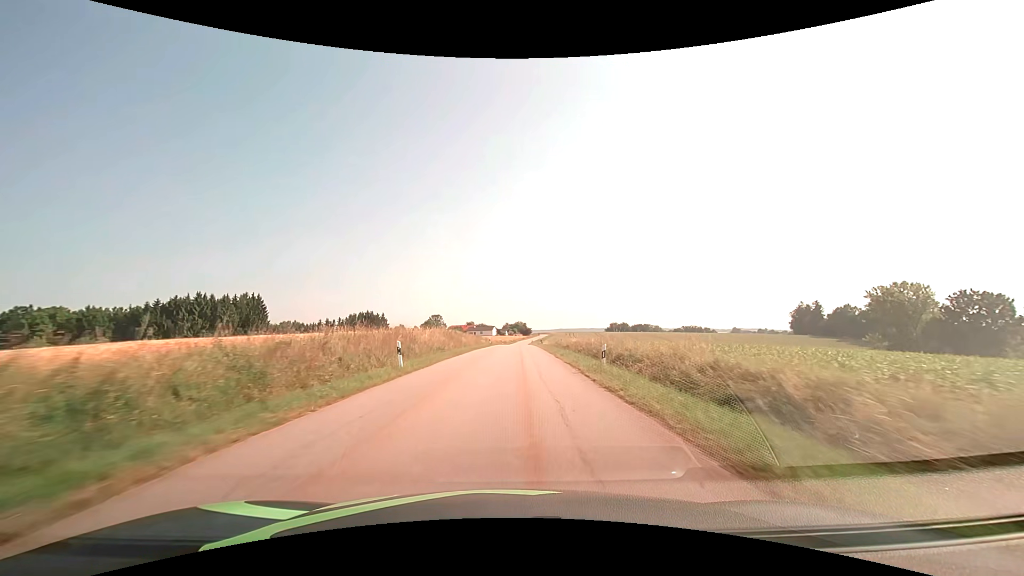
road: tertiary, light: Day
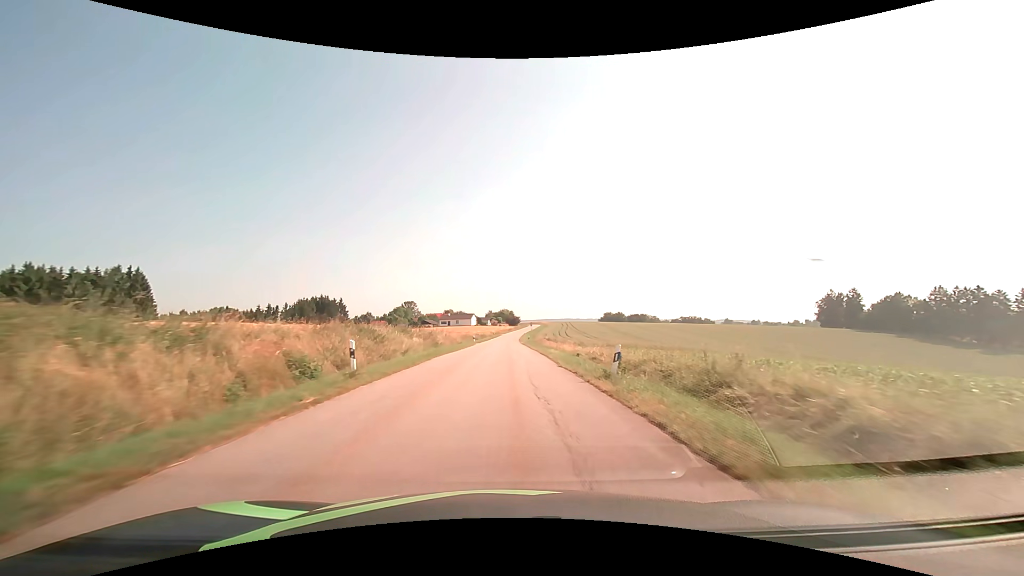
(+1.3, +54.6) m; +2°
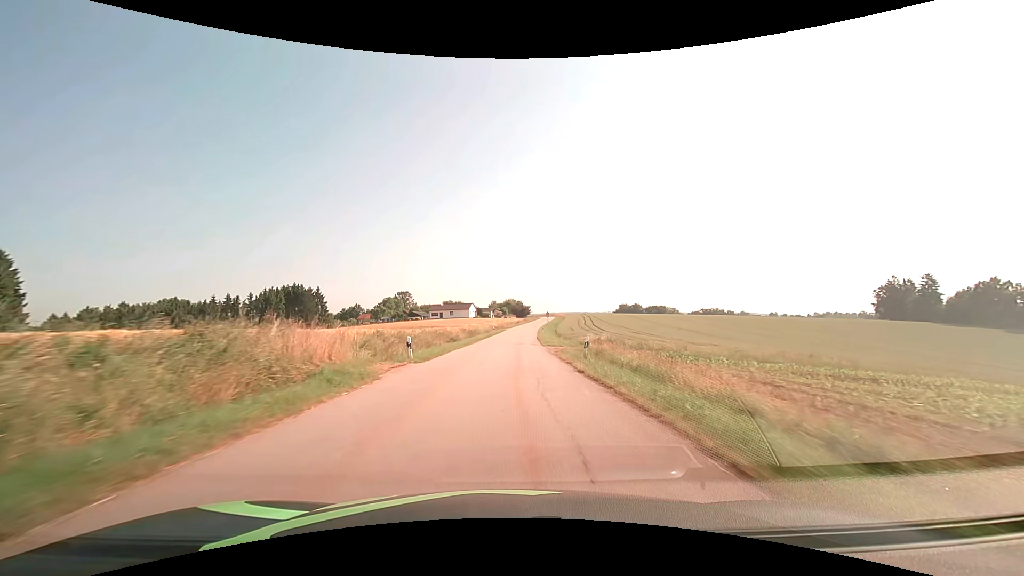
(-0.2, +43.8) m; -1°
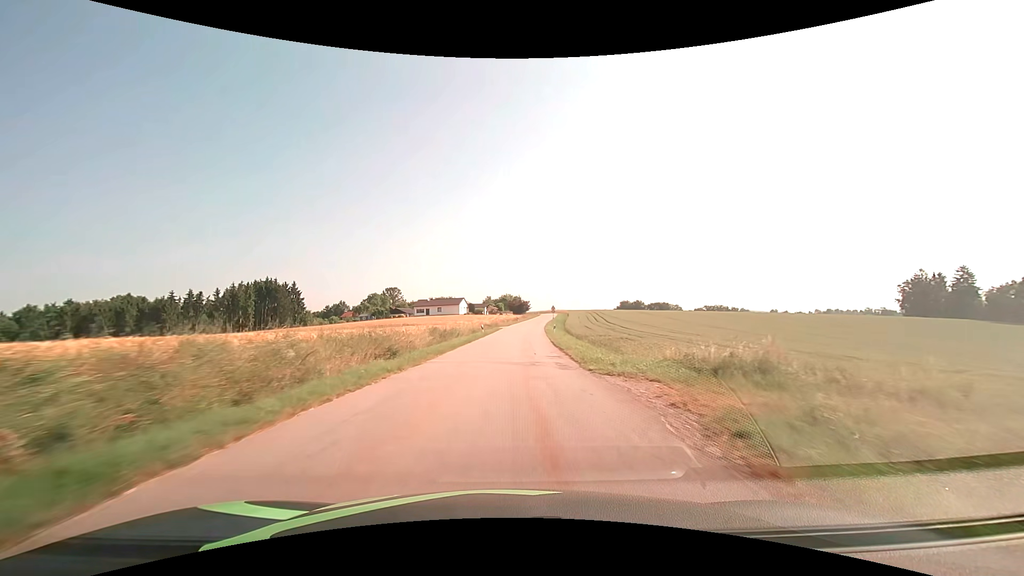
(0.0, +21.8) m; 0°
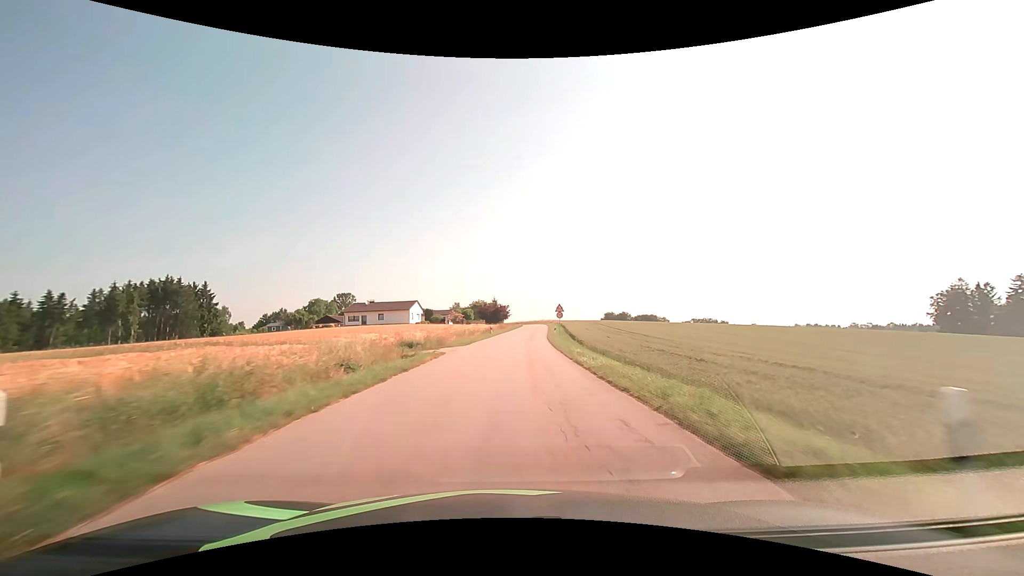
(+0.8, +43.2) m; +3°
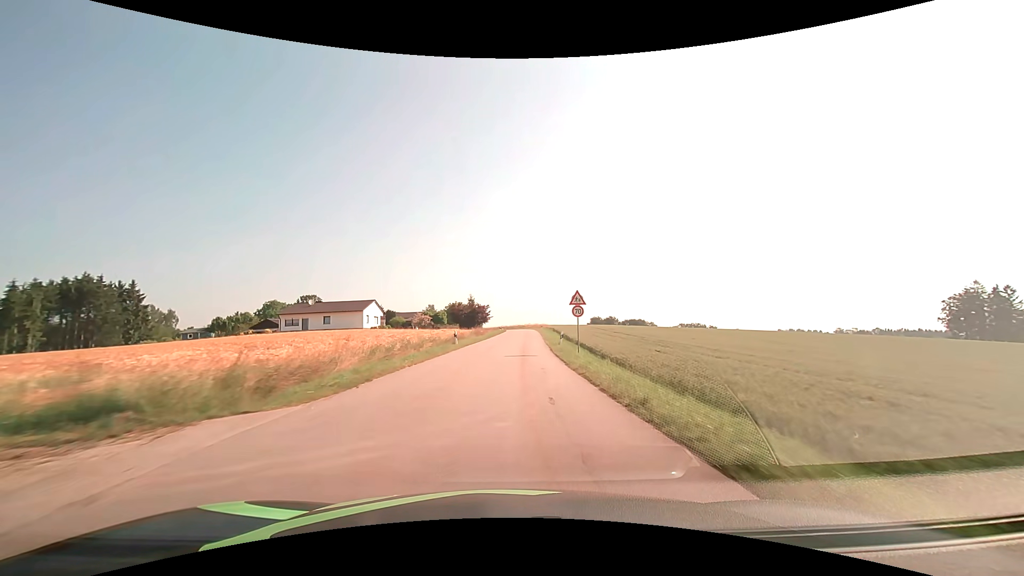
(+0.4, +21.3) m; +2°
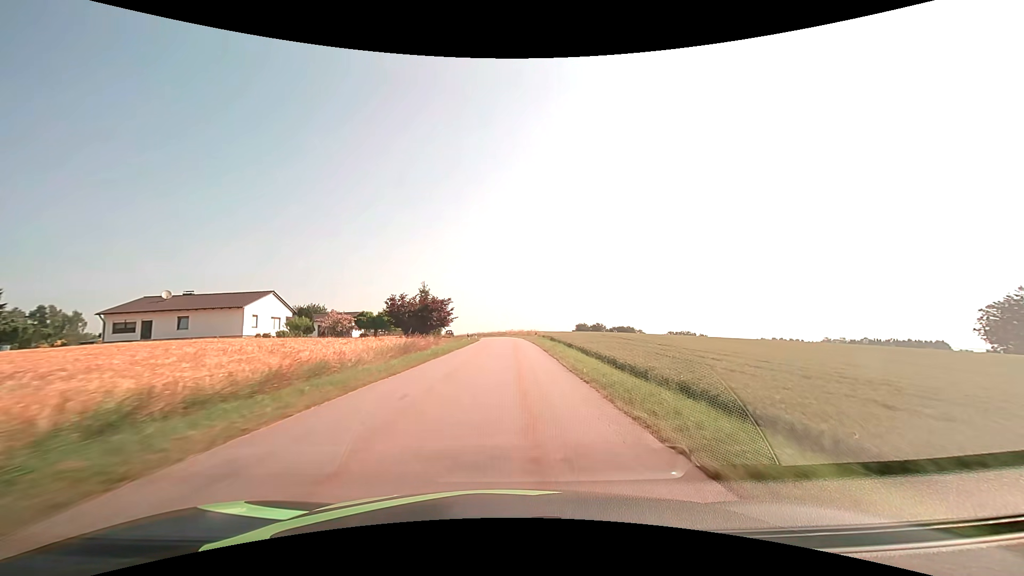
(+0.6, +31.8) m; +2°
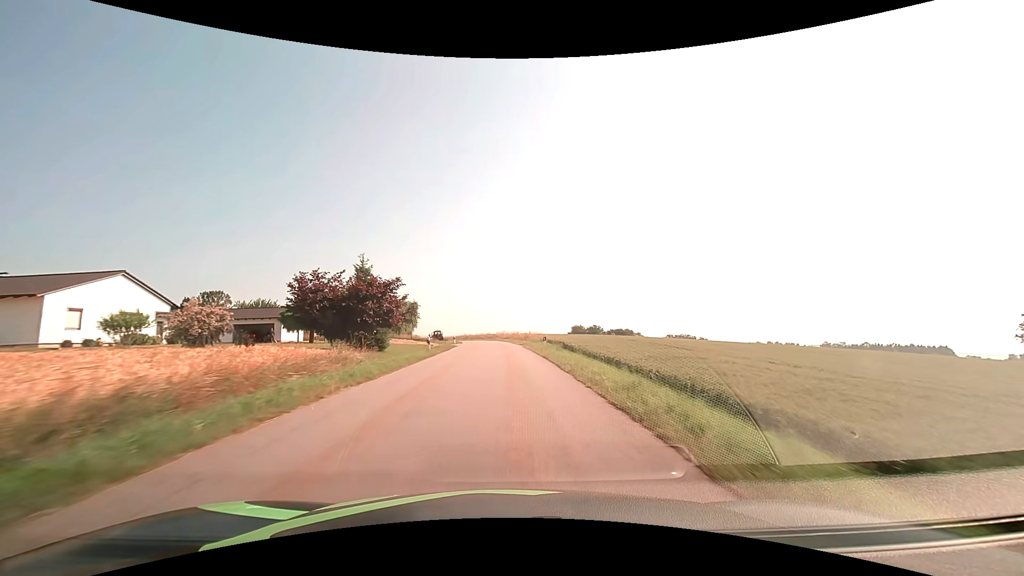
(+0.2, +21.2) m; +1°
(0, +10) (0, +20) (0, +30) (0, +40) (-1, +50) (-1, +60) (-2, +70) (-3, +80) (-5, +90) (-7, +100) m
